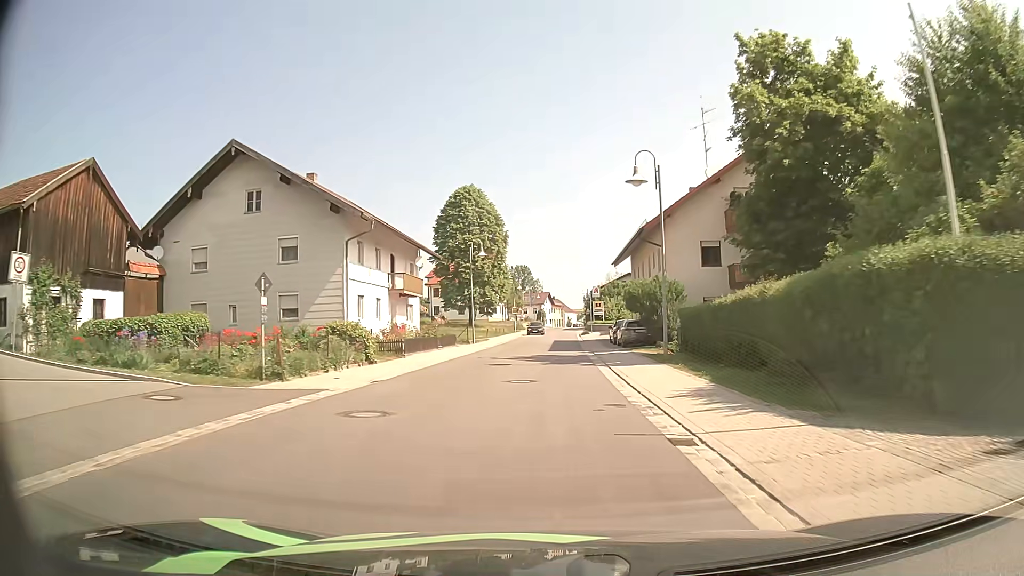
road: secondary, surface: asphalt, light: Day
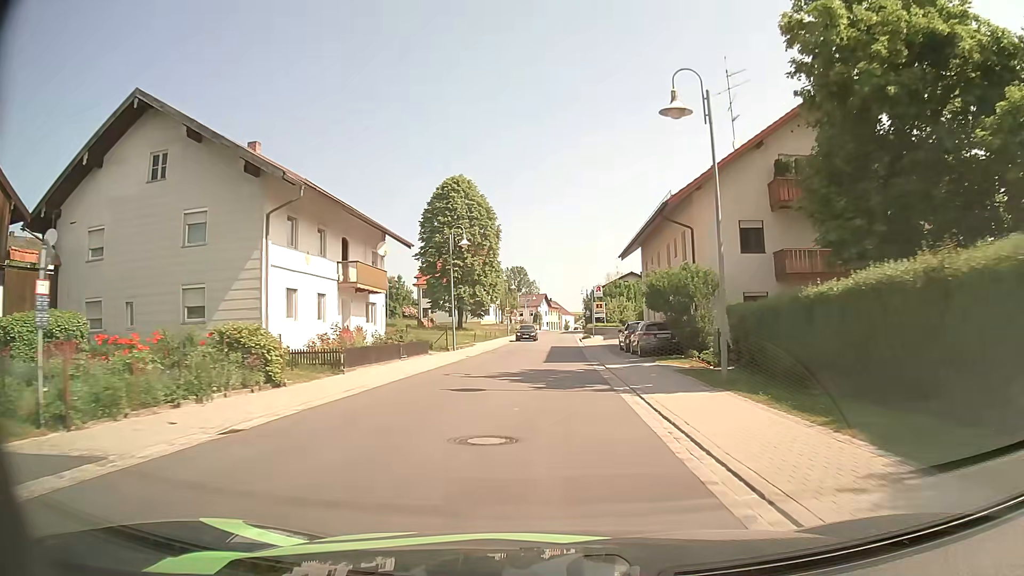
(+0.1, +7.8) m; 0°
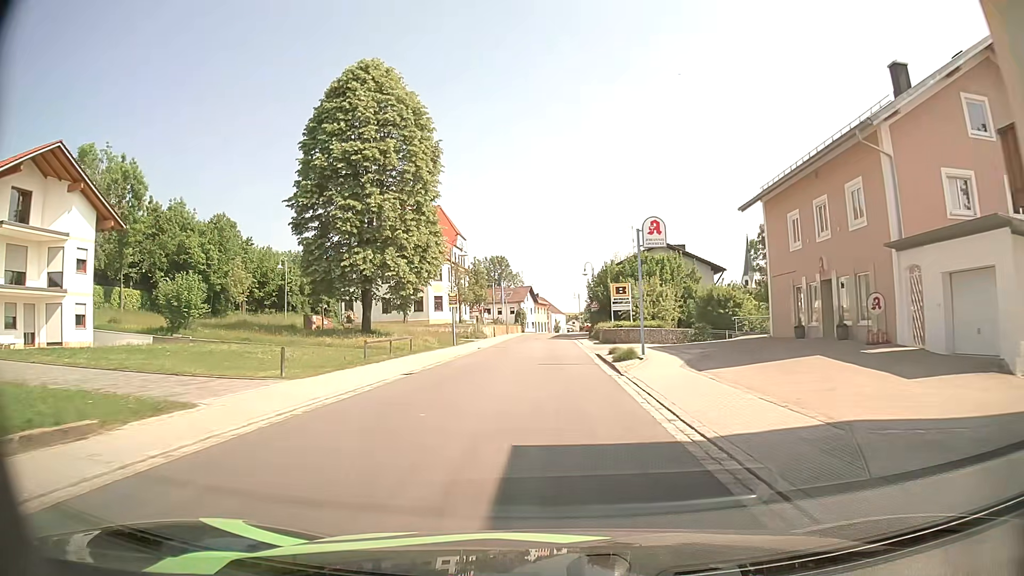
(+0.5, +38.3) m; +1°
